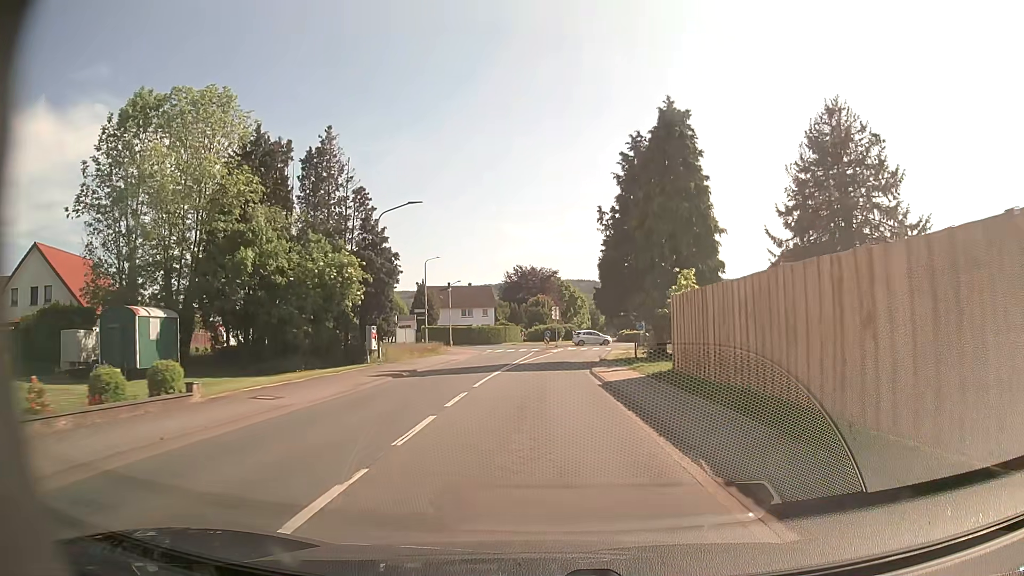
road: secondary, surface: asphalt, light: Day
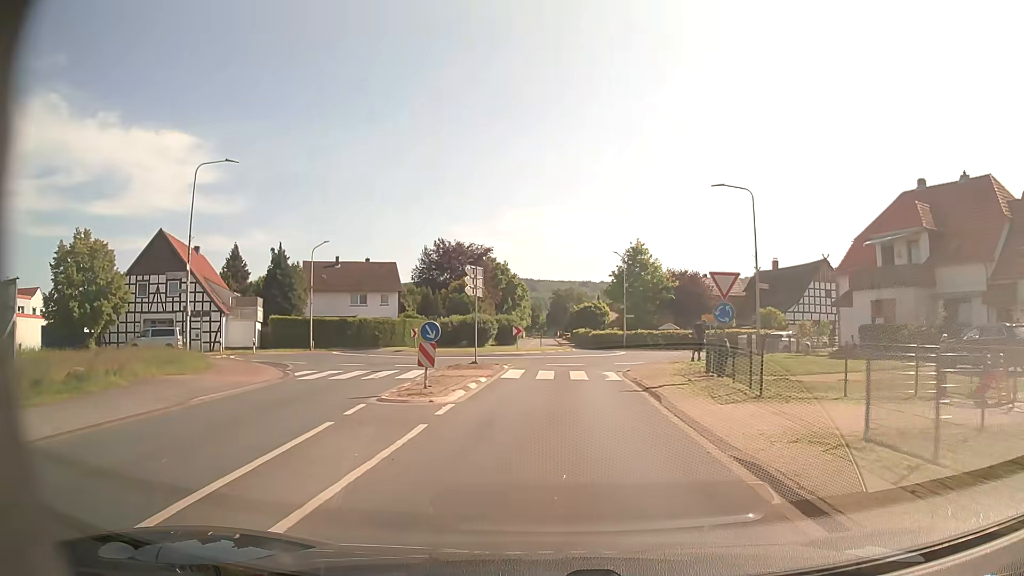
(+0.8, +35.8) m; +4°
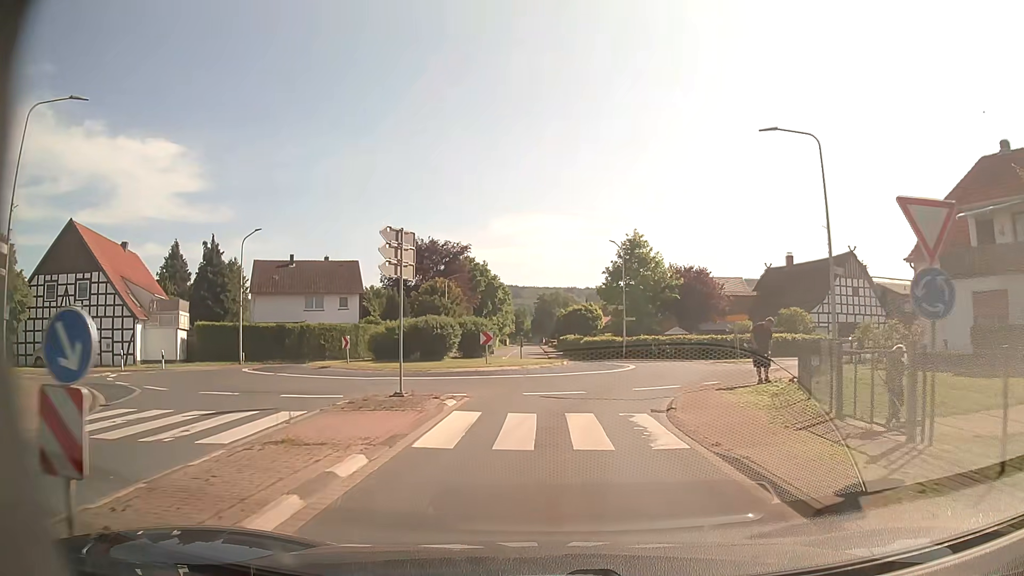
(+0.3, +10.6) m; +2°
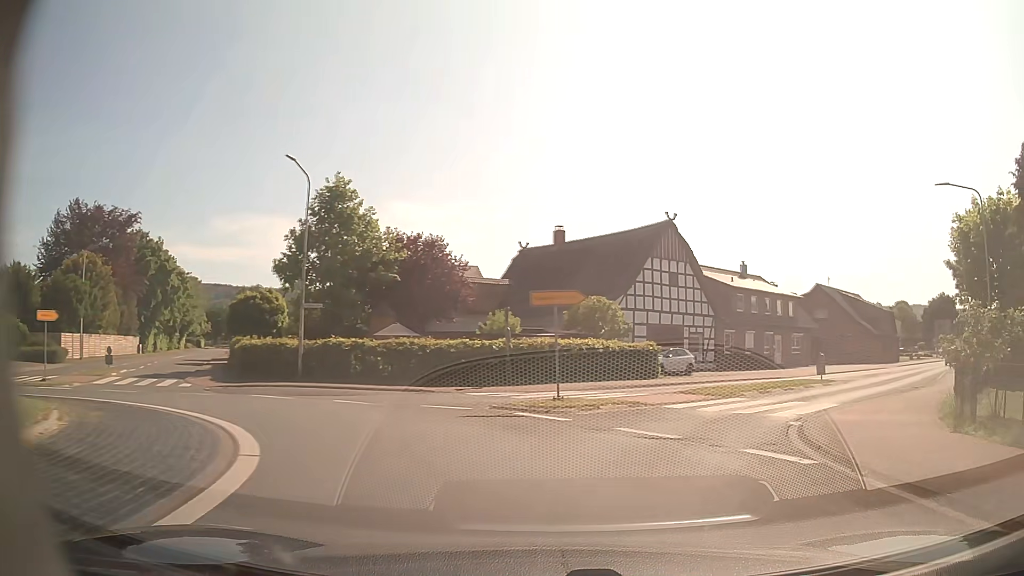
(+3.1, +23.3) m; +24°
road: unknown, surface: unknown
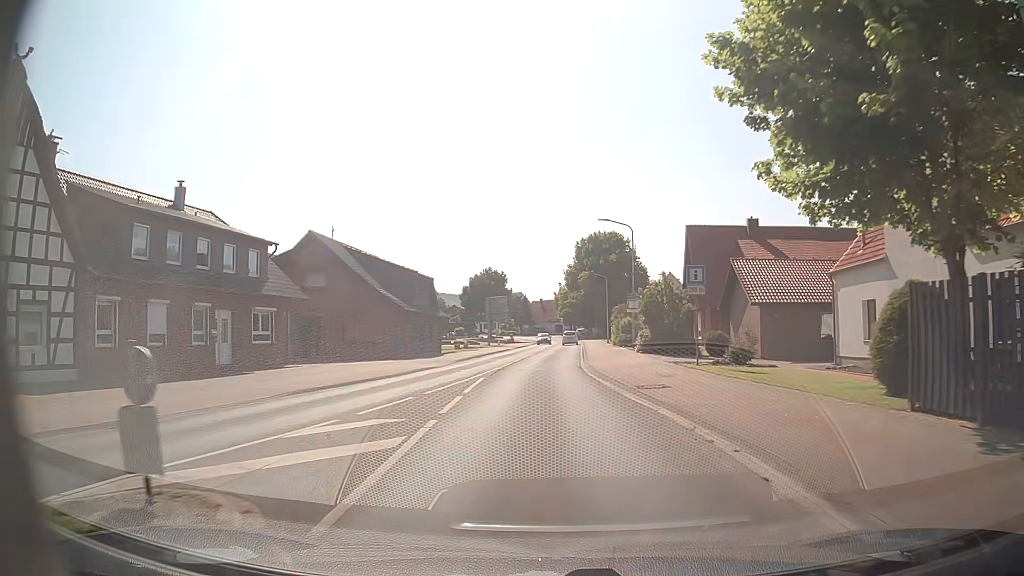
(+11.0, +23.9) m; +42°
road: primary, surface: asphalt
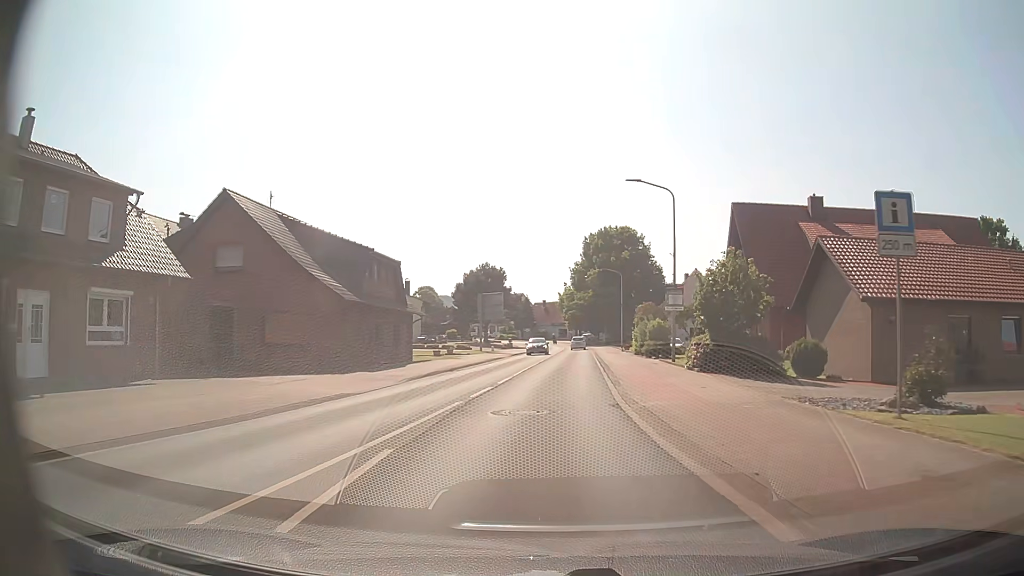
(-0.1, +13.1) m; -1°
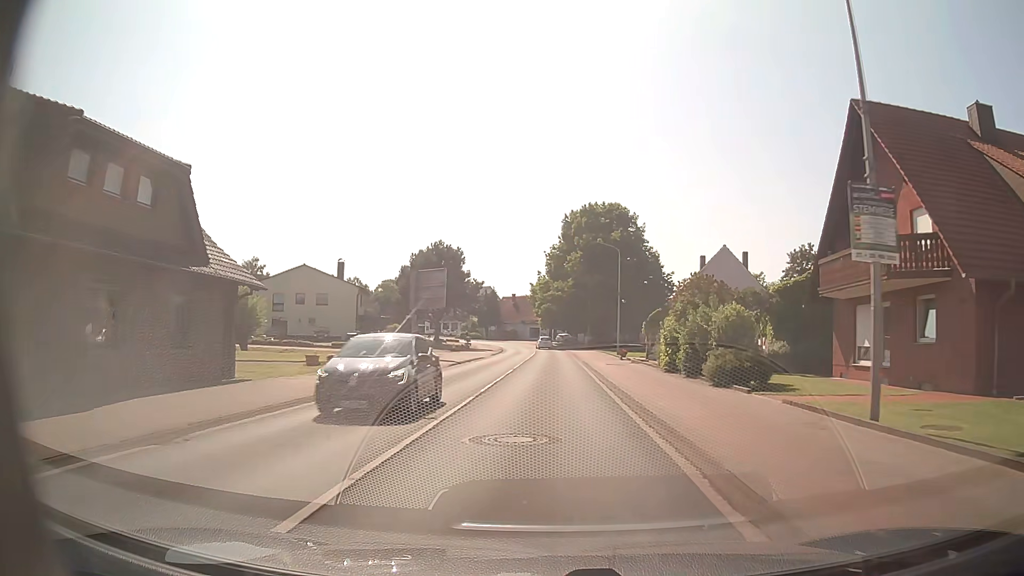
(+0.7, +21.7) m; +3°
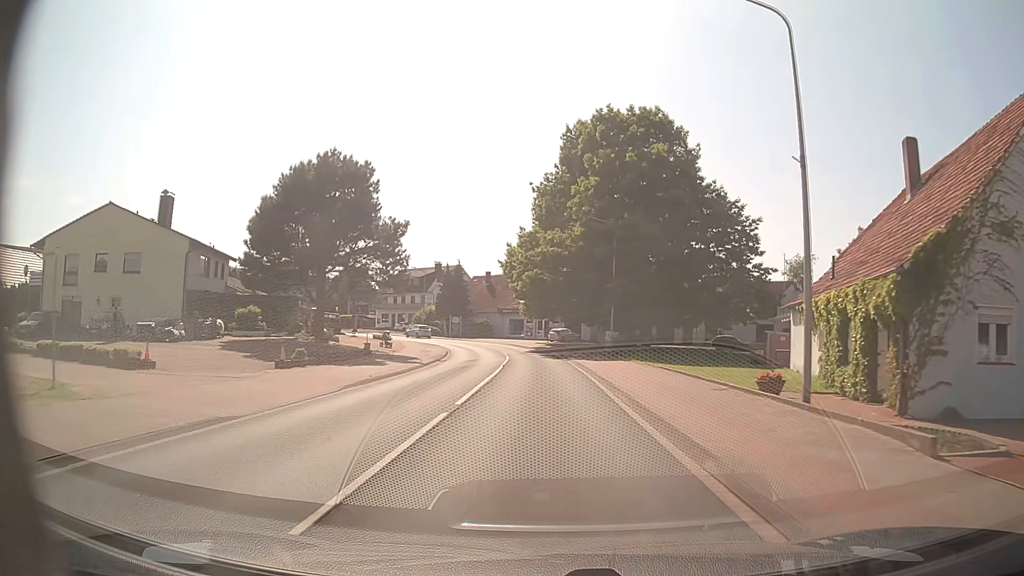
(+0.2, +38.8) m; +1°
(0, +10) (0, +20) (0, +30) (-1, +40) (-2, +50) (-5, +60) (-8, +69) (-14, +77) (-20, +85) (-28, +92) m
